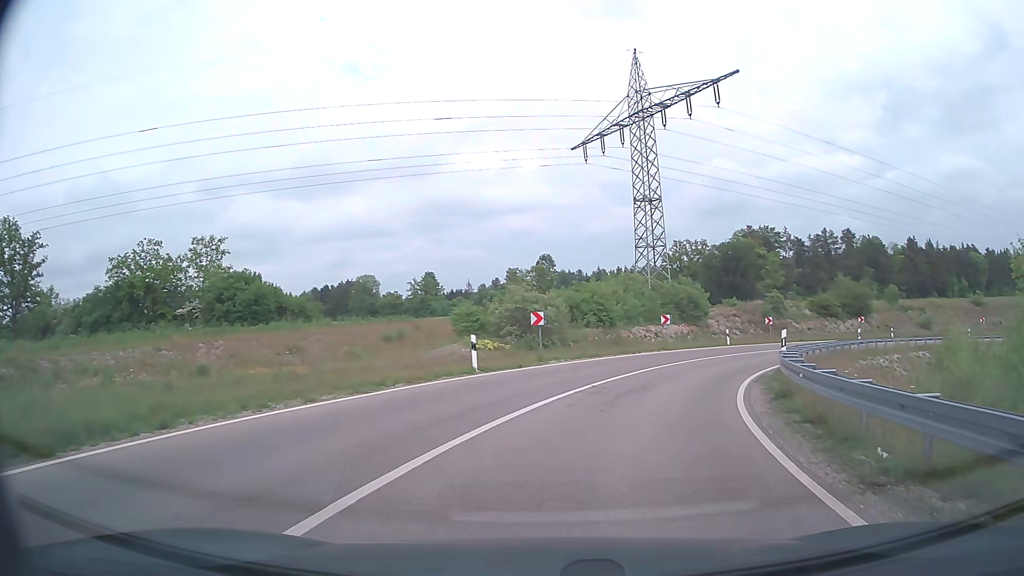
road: trunk_link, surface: asphalt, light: Day
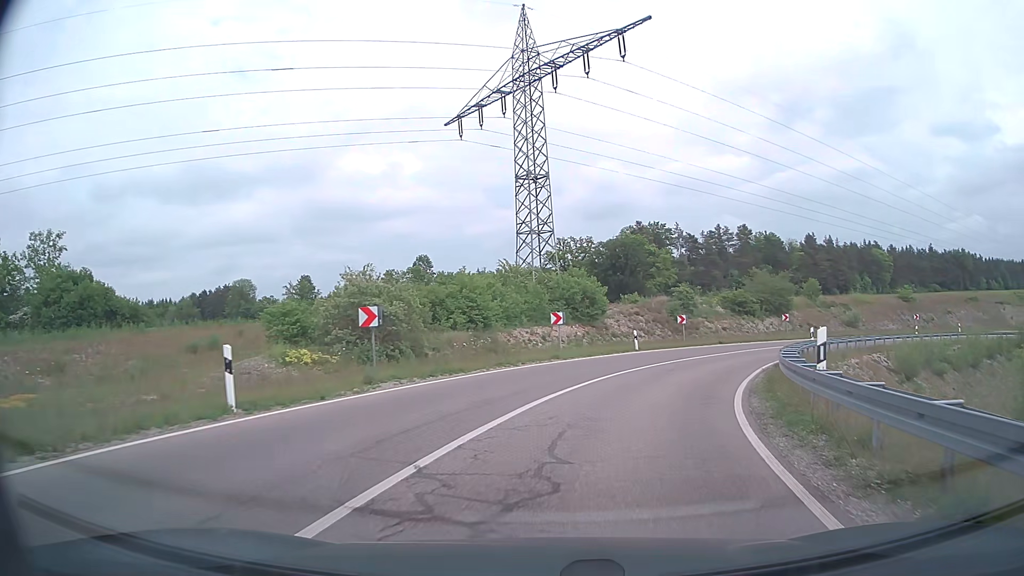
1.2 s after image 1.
(+0.9, +9.3) m; +10°
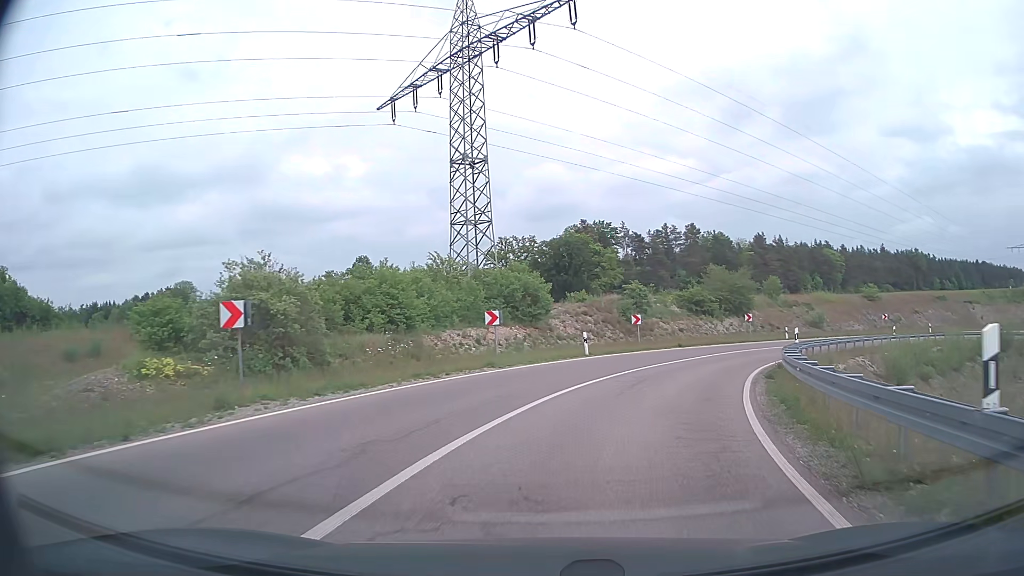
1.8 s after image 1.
(+0.2, +4.9) m; +5°
(+1, +10) (+3, +20) (+8, +29) (+13, +37) (+20, +44) (+29, +50) (+37, +54) (+47, +57) (+57, +57) (+66, +54) m
